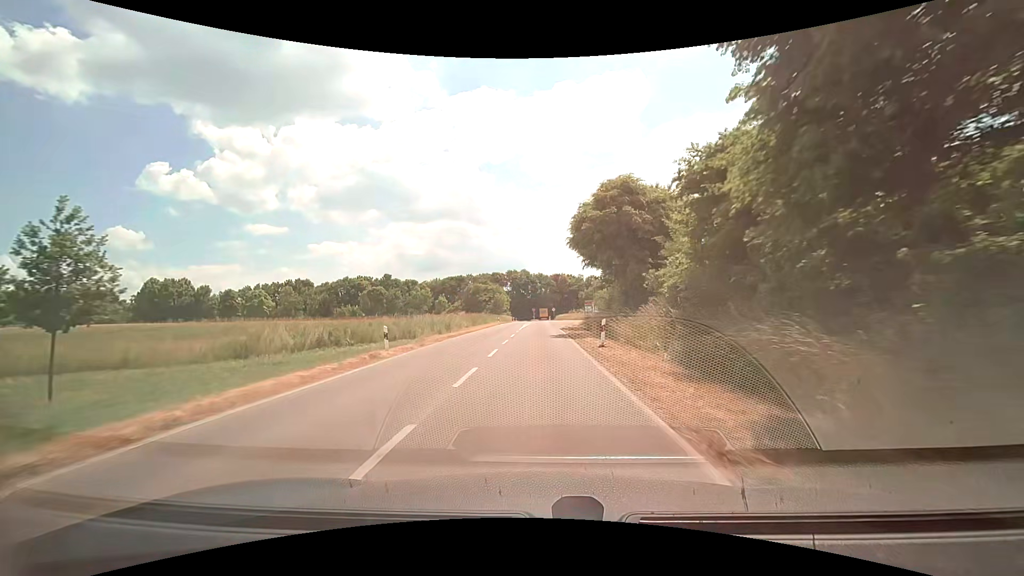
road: tertiary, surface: asphalt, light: Day
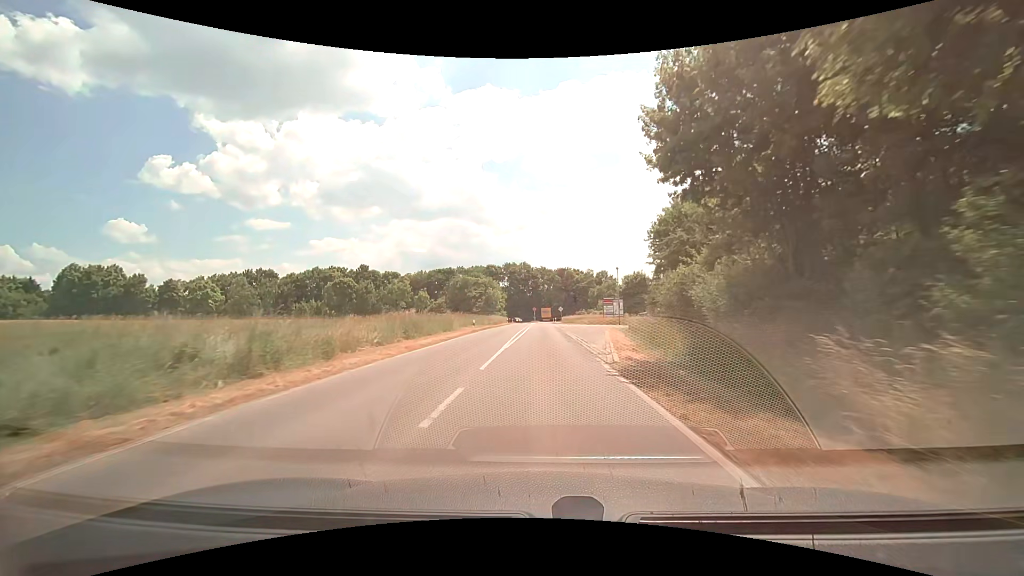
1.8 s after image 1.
(0.0, +27.1) m; 0°
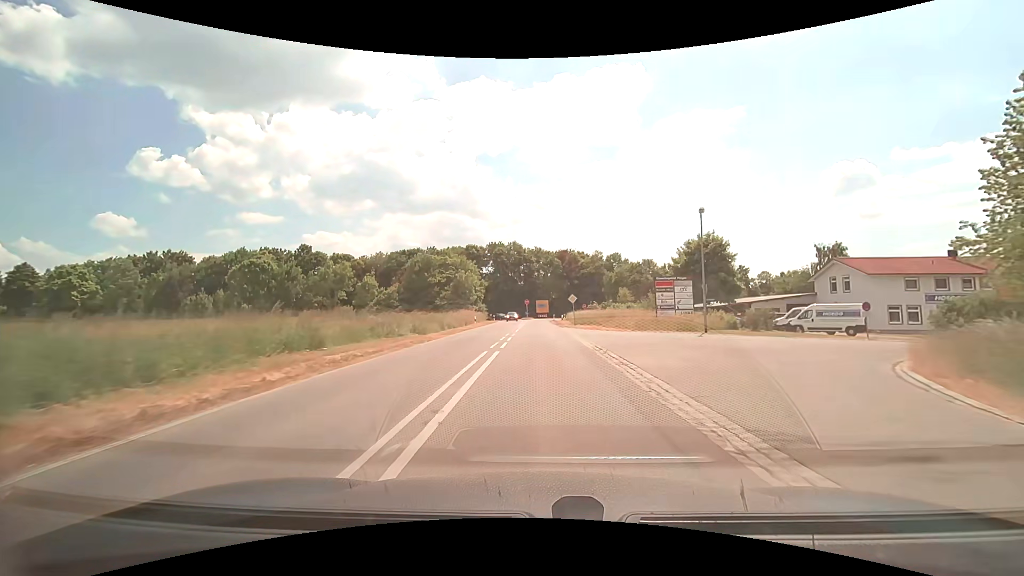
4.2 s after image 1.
(+0.3, +36.4) m; +1°
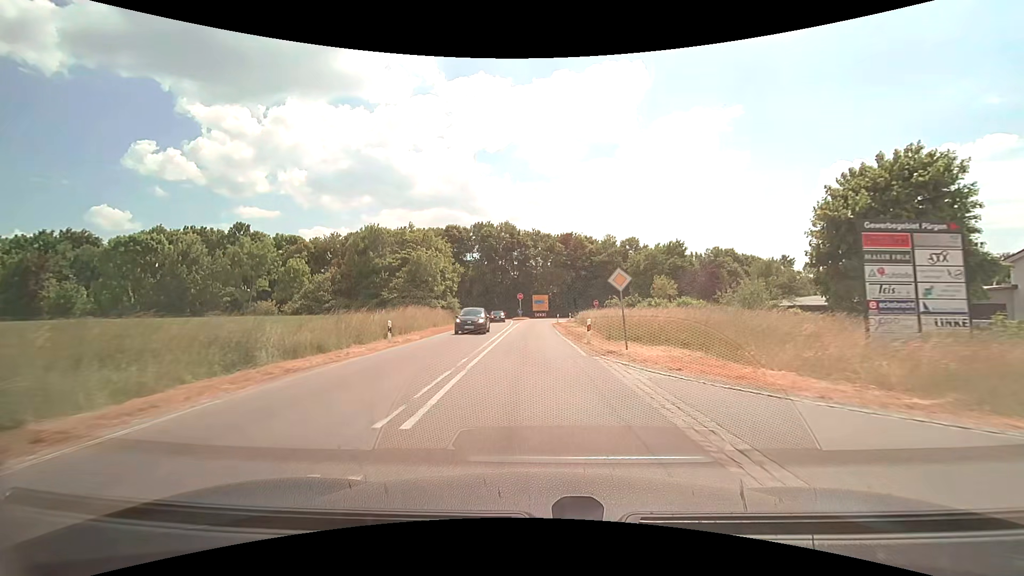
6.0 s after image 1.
(+0.1, +25.3) m; 0°
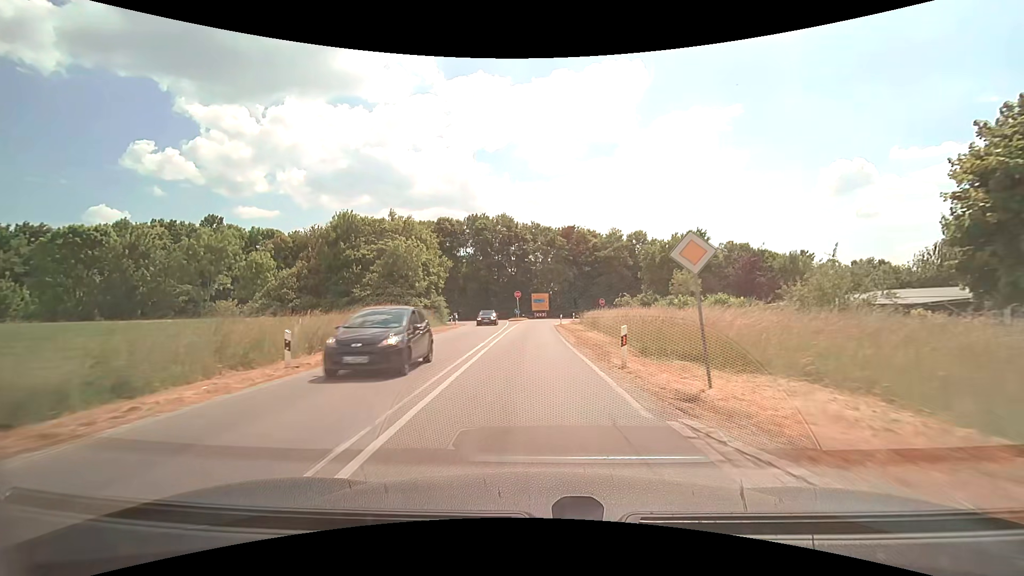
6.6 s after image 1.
(0.0, +8.0) m; 0°
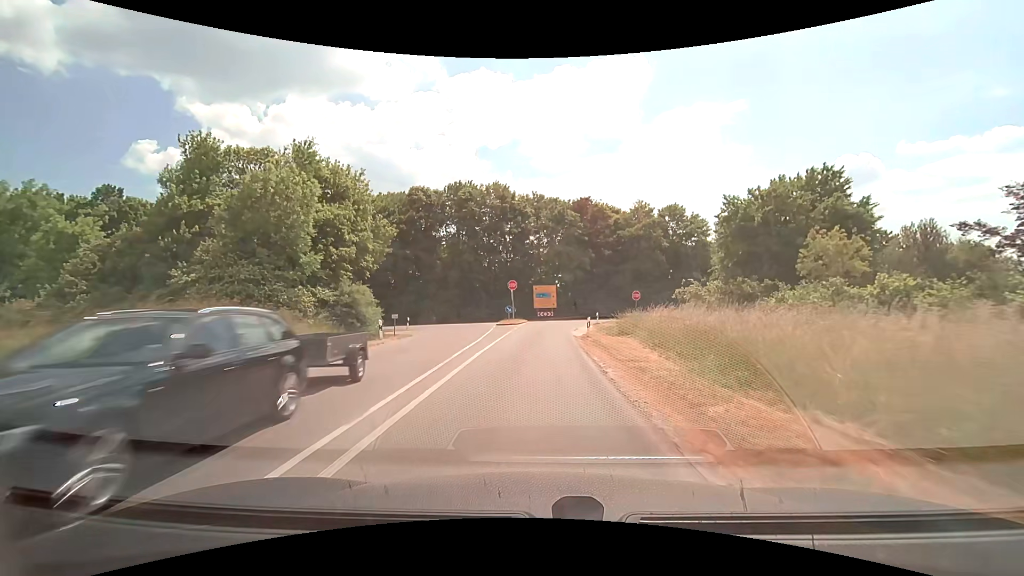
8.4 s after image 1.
(-0.1, +22.2) m; 0°
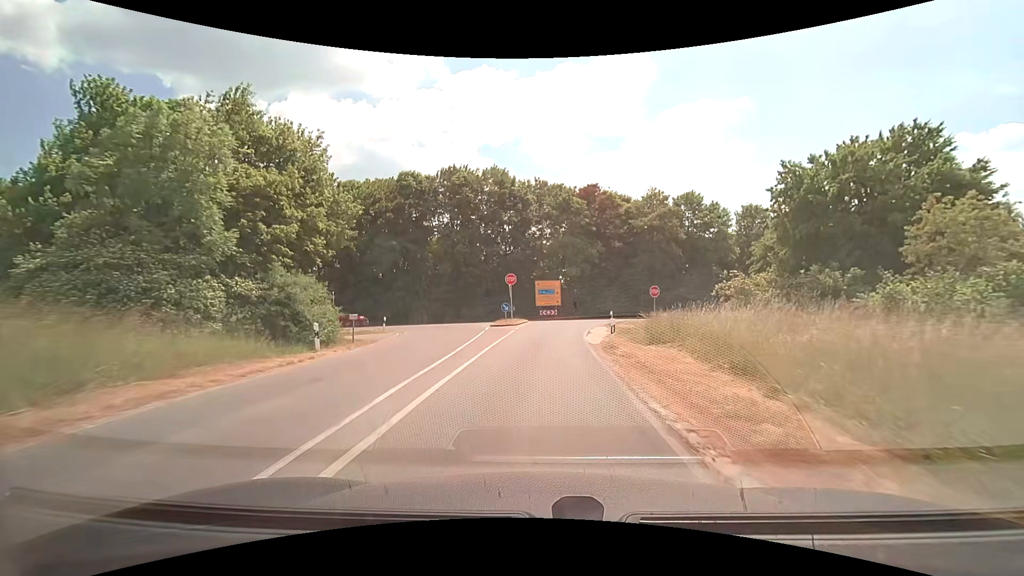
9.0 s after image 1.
(0.0, +6.6) m; 0°
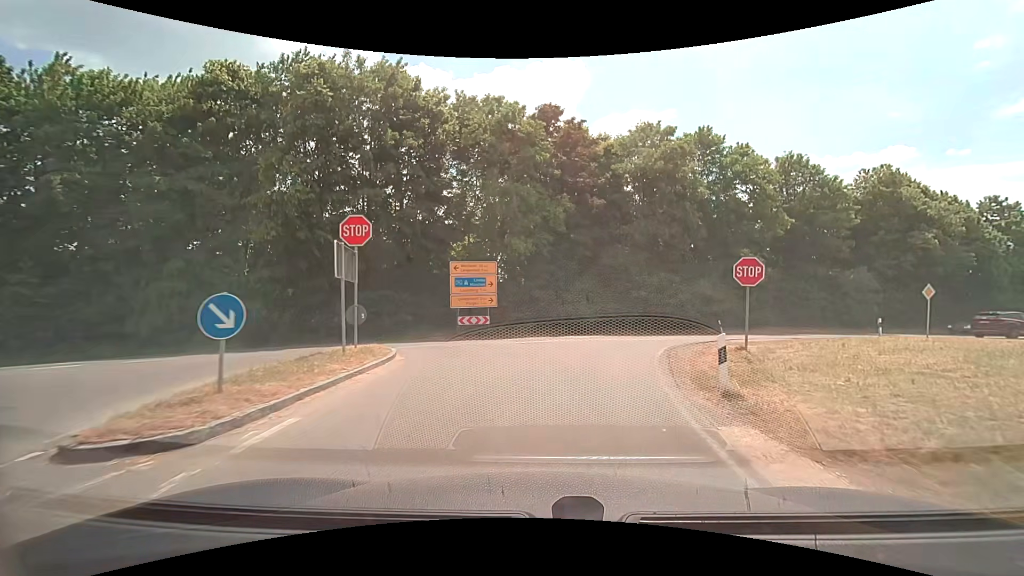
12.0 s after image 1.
(+0.9, +26.8) m; +7°
(+1, +10) (+3, +20) (+9, +27) (+19, +31) (+28, +34) (+37, +38) (+47, +41) (+56, +45) (+65, +48) (+75, +52) m
